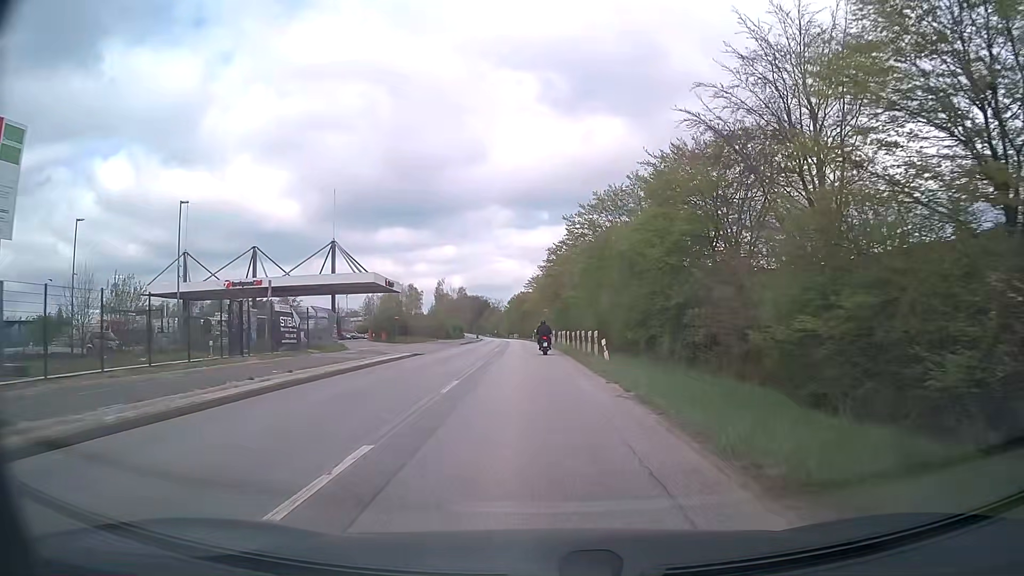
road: secondary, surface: asphalt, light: Day
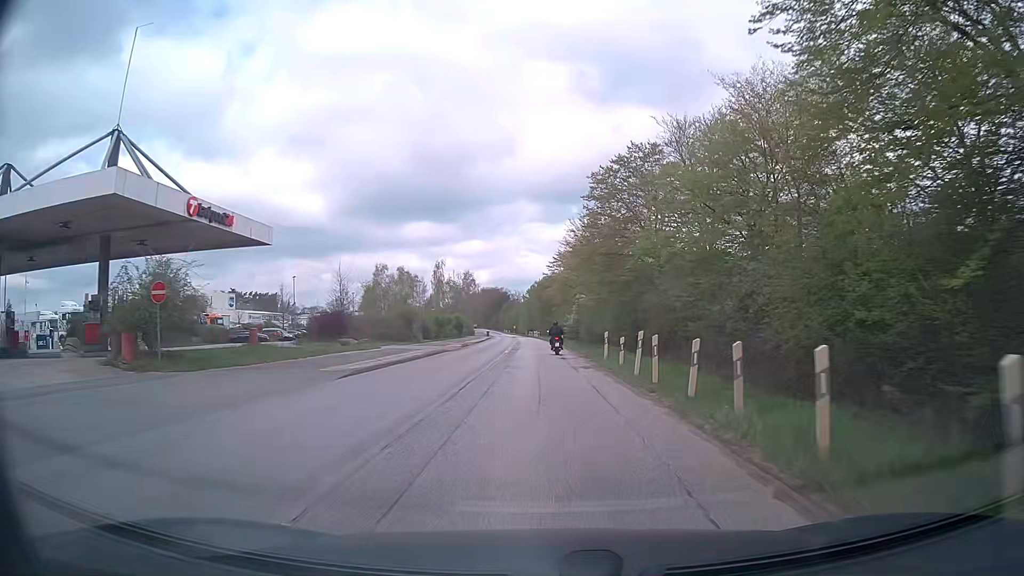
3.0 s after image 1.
(-0.8, +39.3) m; -2°
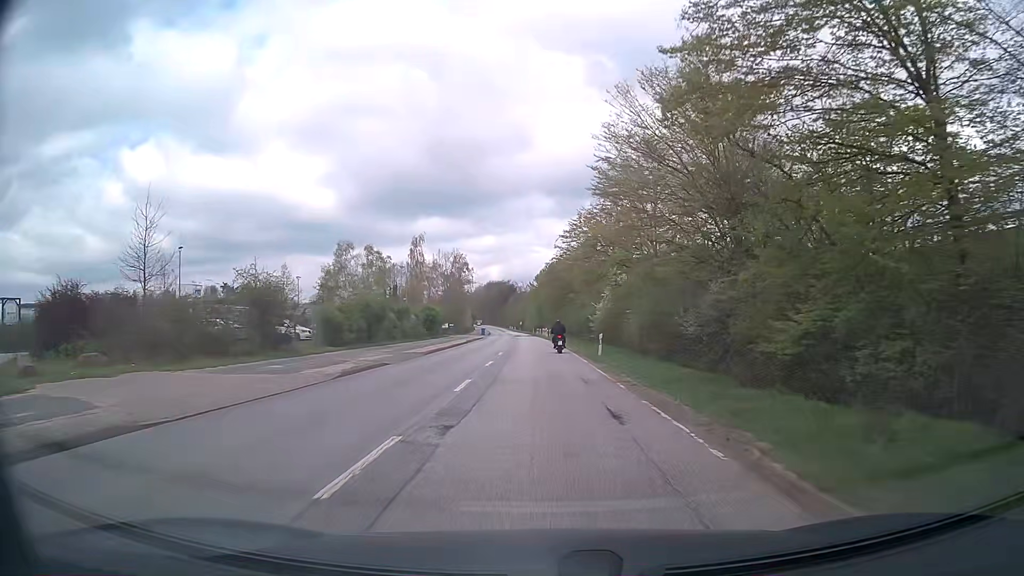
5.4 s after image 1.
(-0.2, +32.5) m; -1°
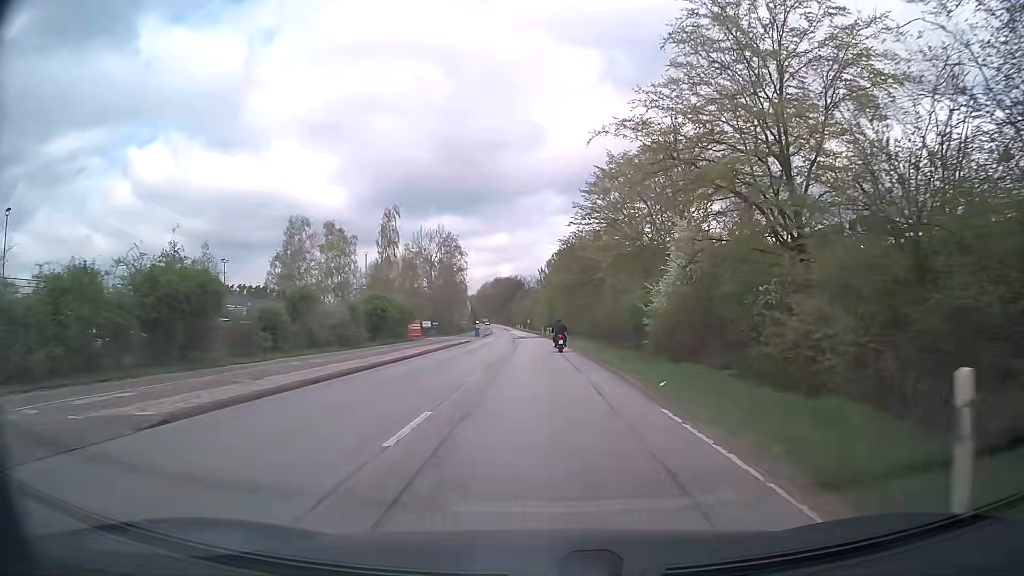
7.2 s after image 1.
(-0.2, +24.7) m; -1°
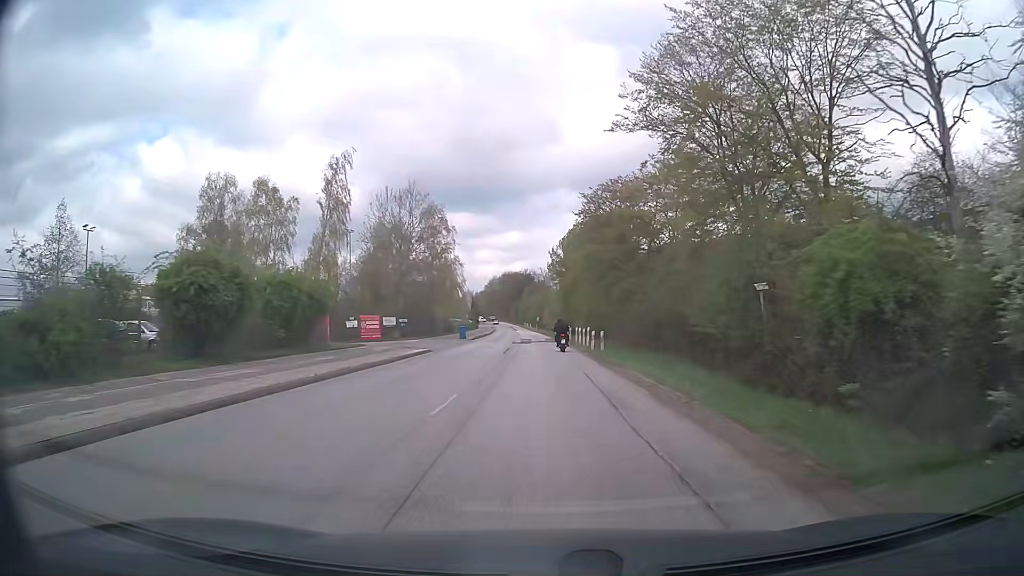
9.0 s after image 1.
(0.0, +24.6) m; -1°
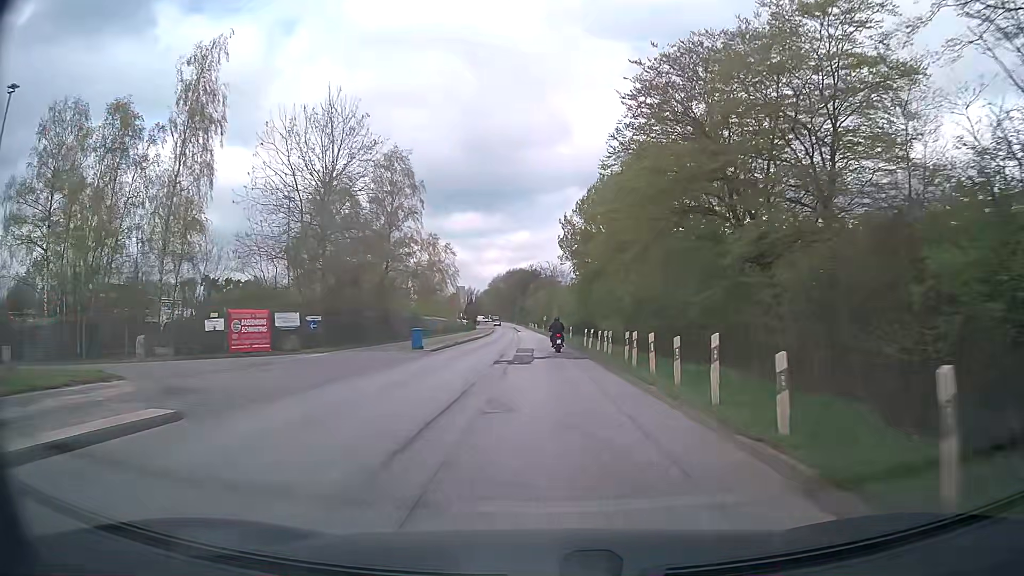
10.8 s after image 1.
(-0.1, +24.4) m; -1°
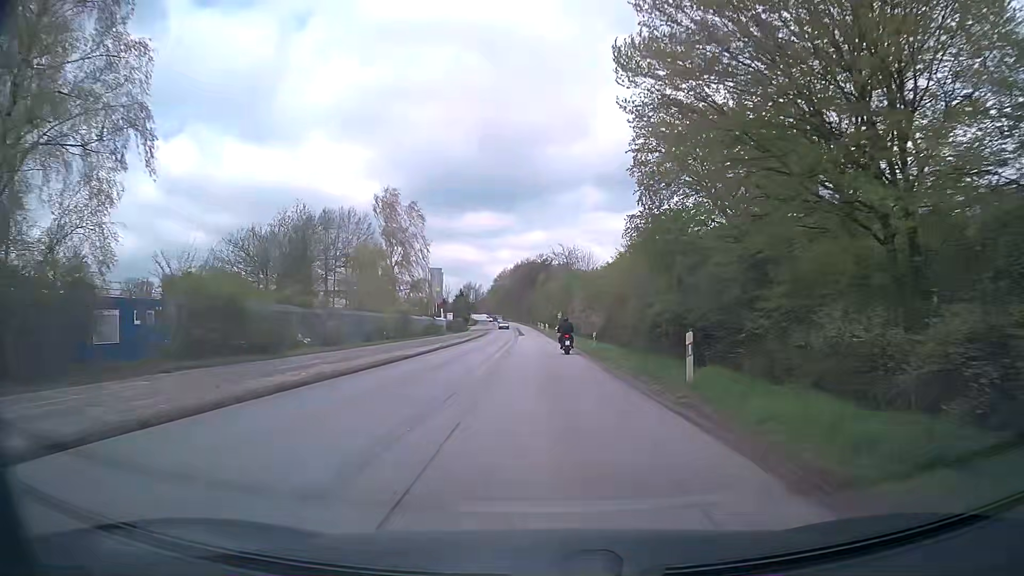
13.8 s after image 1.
(-0.1, +39.6) m; -1°
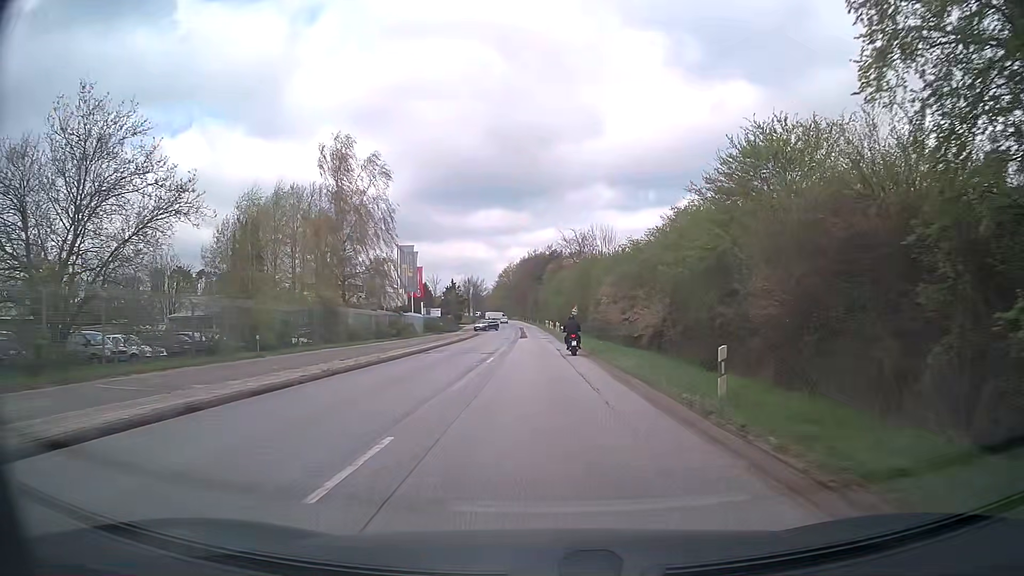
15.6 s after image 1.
(-0.2, +22.0) m; -1°
(0, +10) (0, +20) (0, +30) (-1, +40) (-1, +50) (-1, +60) (-1, +70) (-2, +80) (-2, +90) (-3, +100) m
